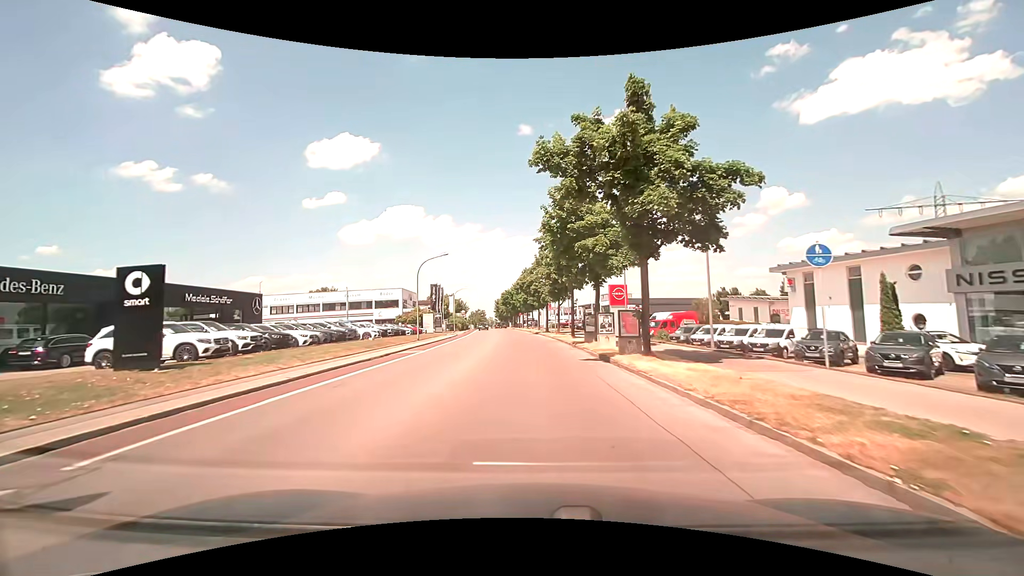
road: tertiary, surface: asphalt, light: Day
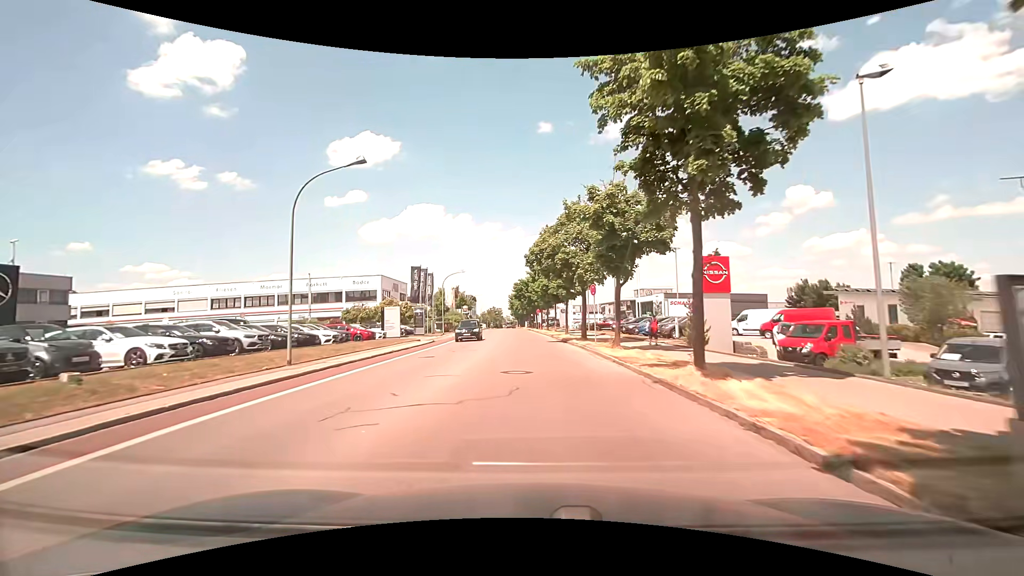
(-0.6, +24.4) m; -2°
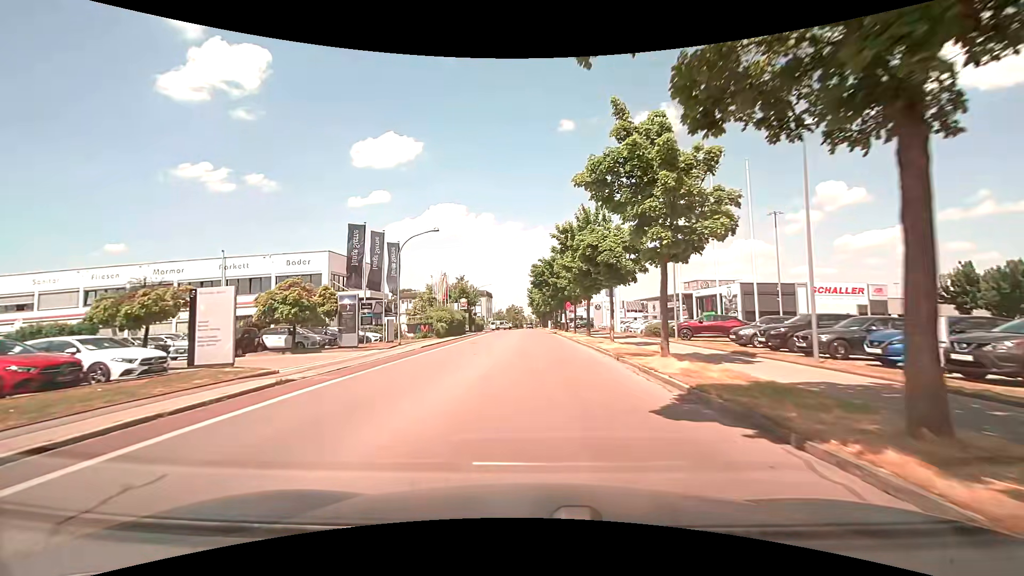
(-0.5, +26.0) m; -3°
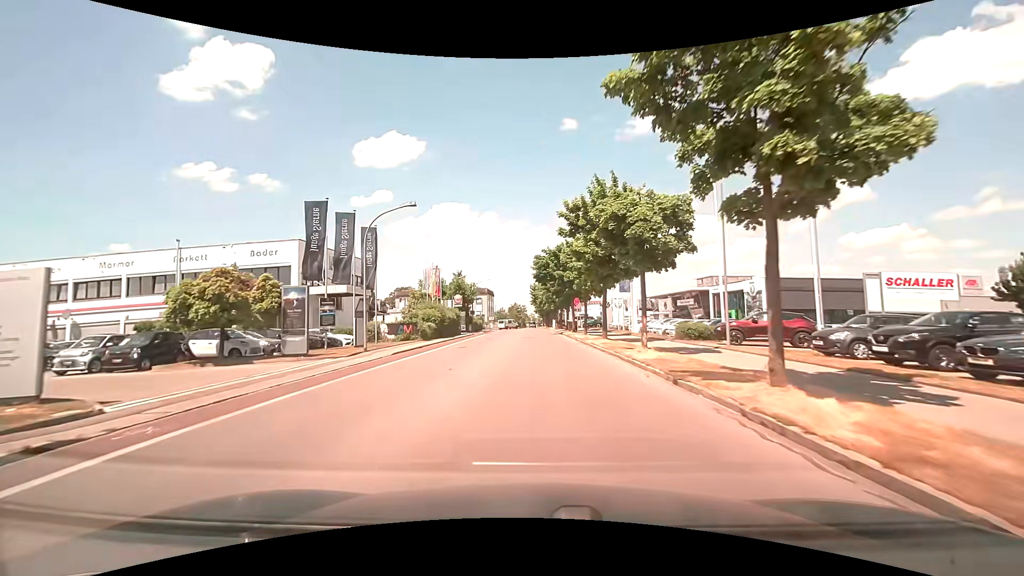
(0.0, +6.7) m; 0°
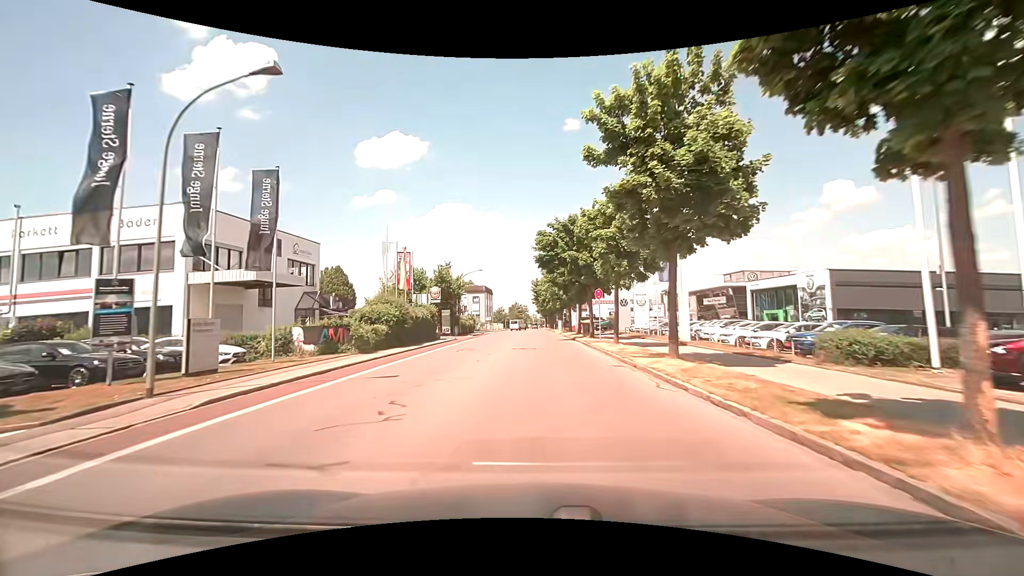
(-0.1, +13.6) m; -1°
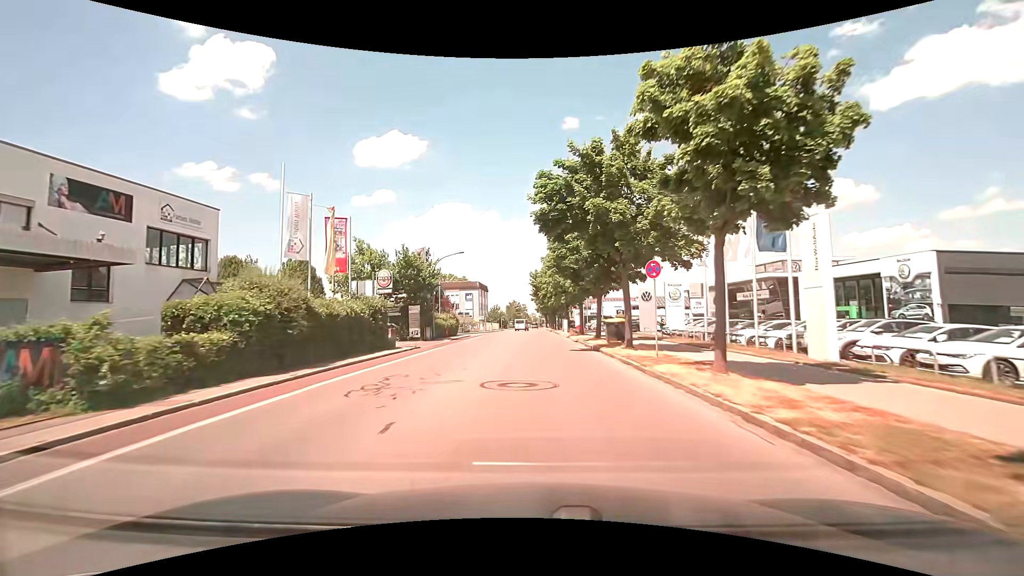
(0.0, +13.9) m; 0°
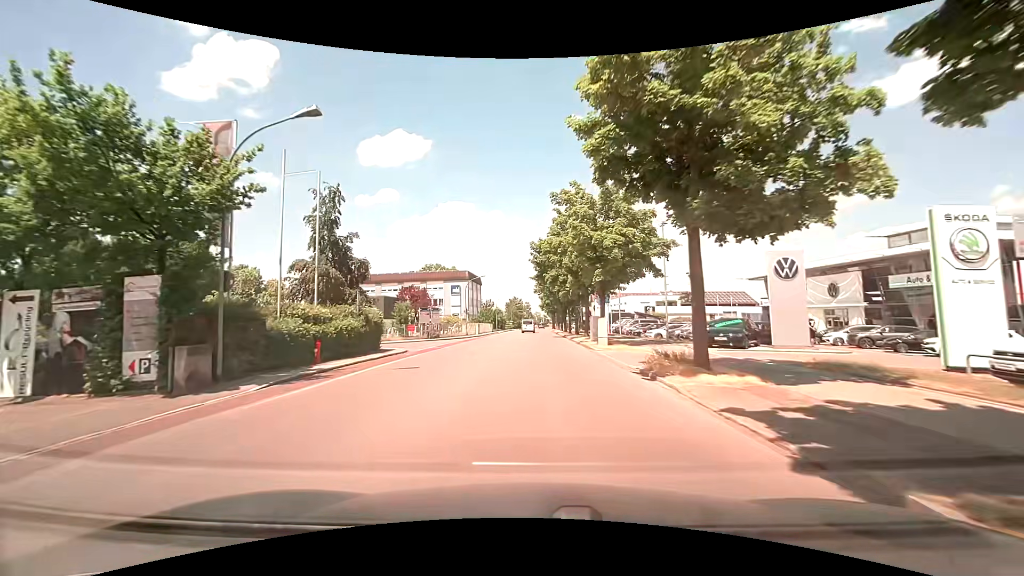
(0.0, +28.3) m; -1°
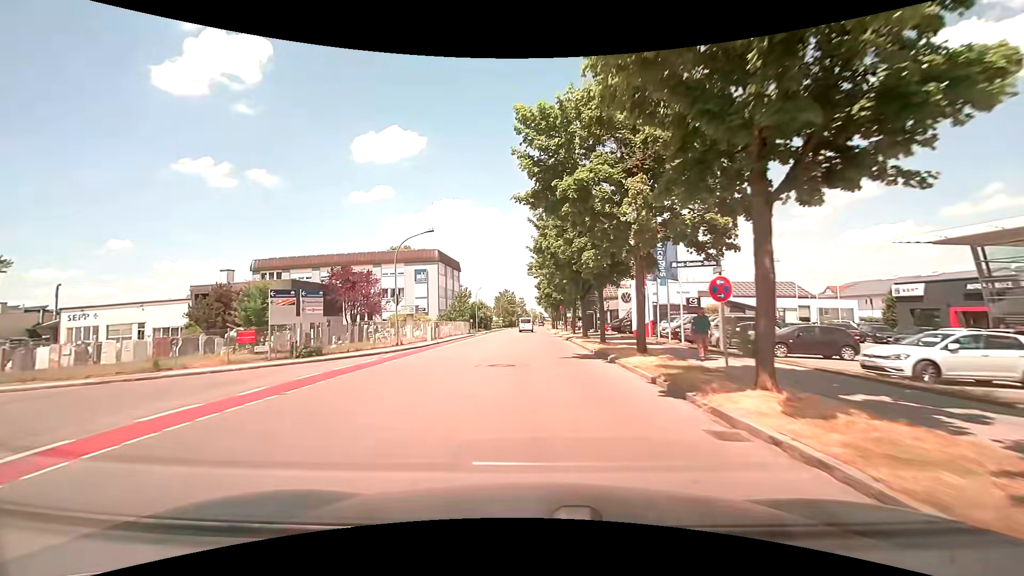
(+0.2, +29.1) m; +1°
(0, +10) (0, +20) (0, +30) (0, +40) (0, +50) (0, +60) (0, +70) (+1, +80) (0, +90) (0, +100) m
